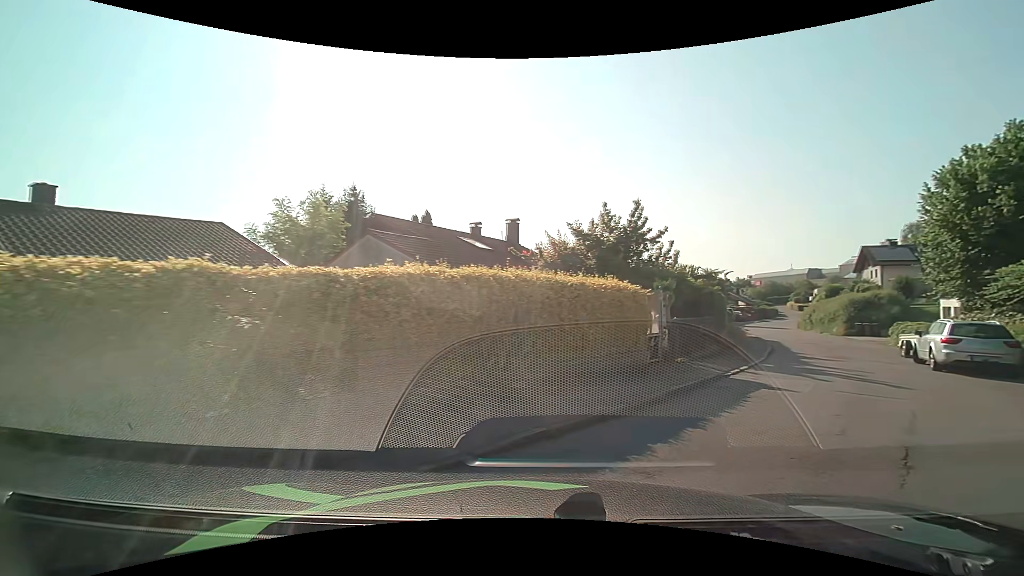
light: Day
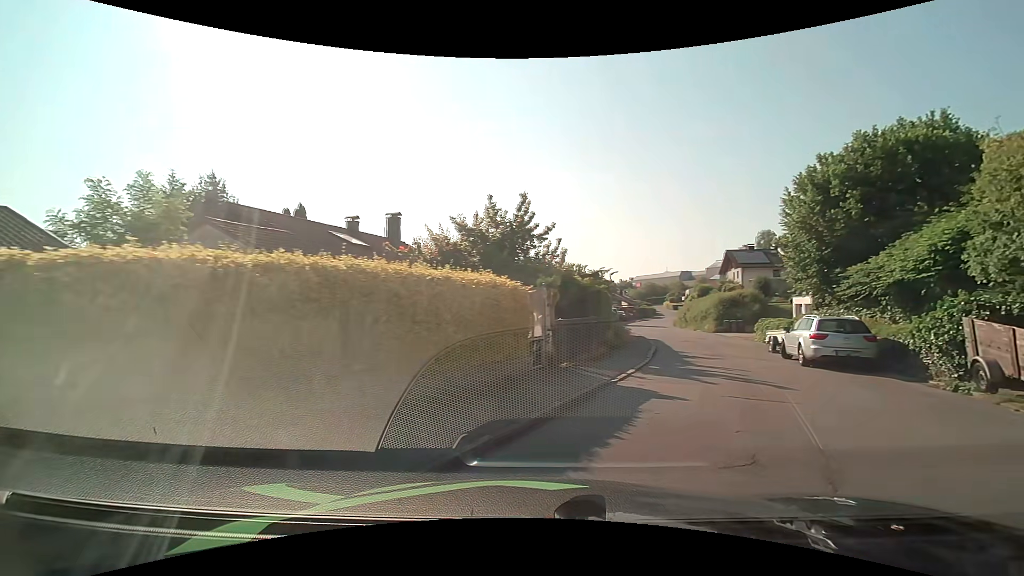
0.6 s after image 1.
(+0.2, +2.0) m; +11°
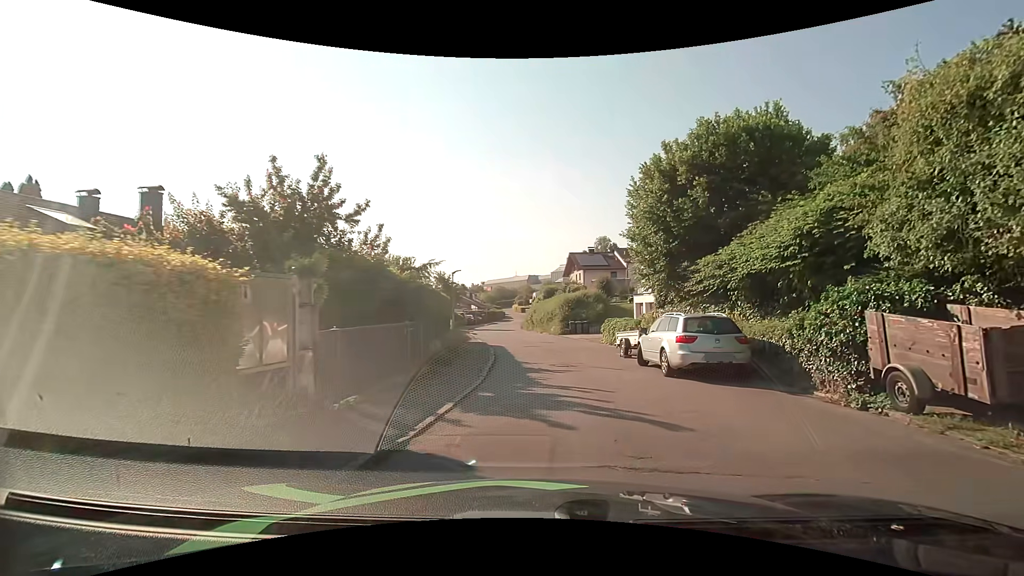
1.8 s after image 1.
(+0.7, +4.5) m; +15°
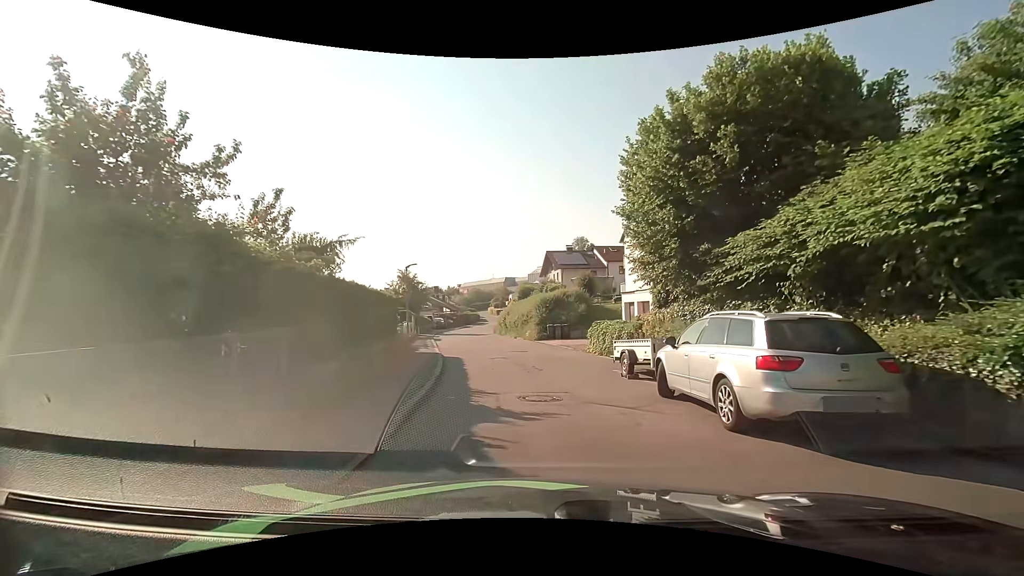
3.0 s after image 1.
(+0.2, +5.5) m; +2°
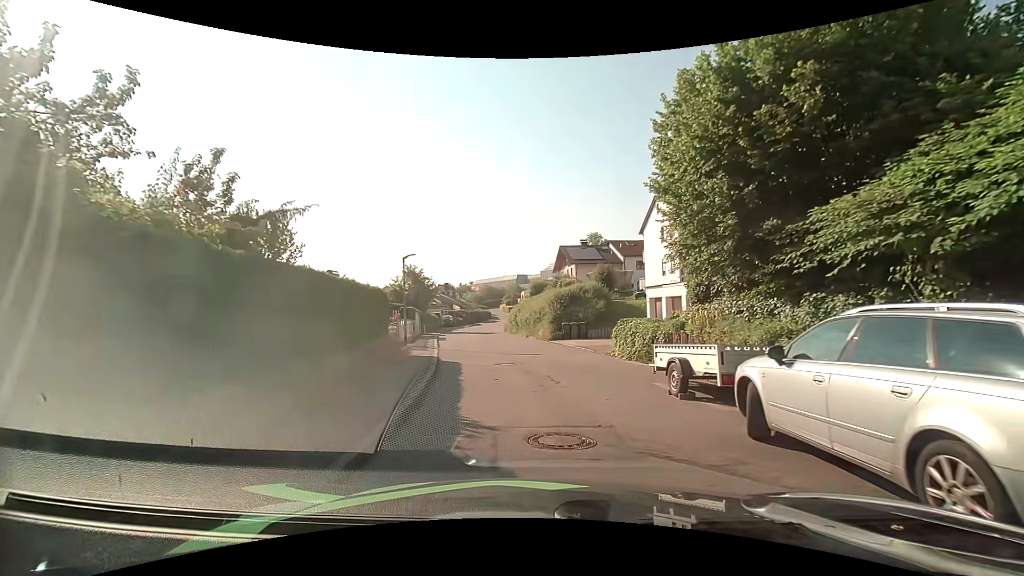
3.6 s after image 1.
(0.0, +3.1) m; -1°
